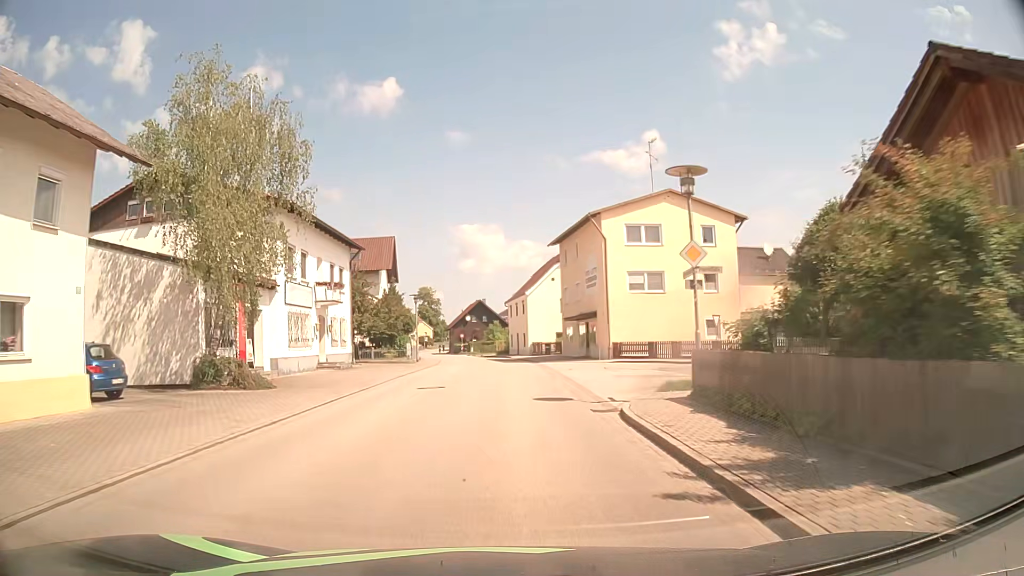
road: secondary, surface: asphalt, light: Day
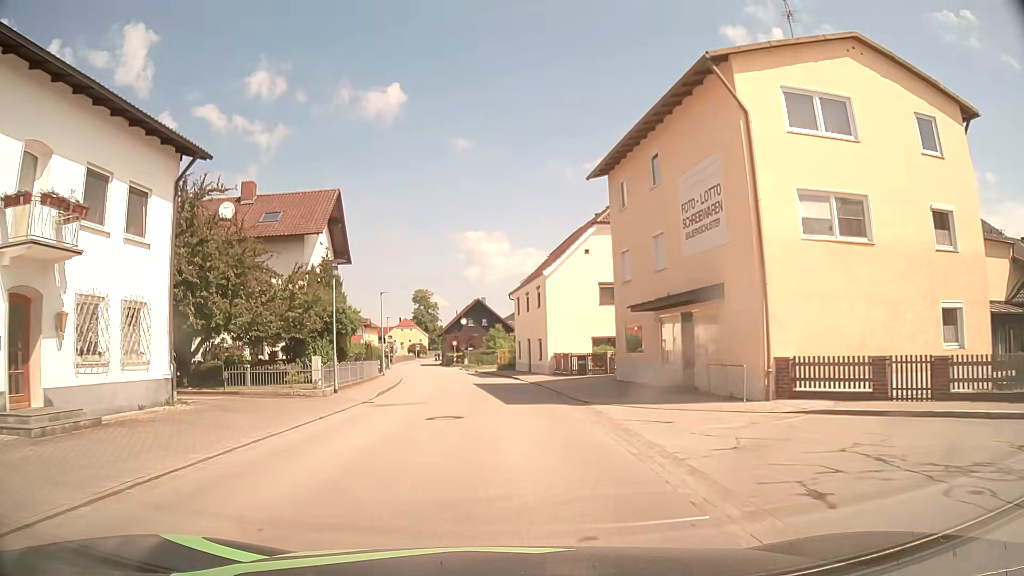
(-0.1, +22.8) m; -1°
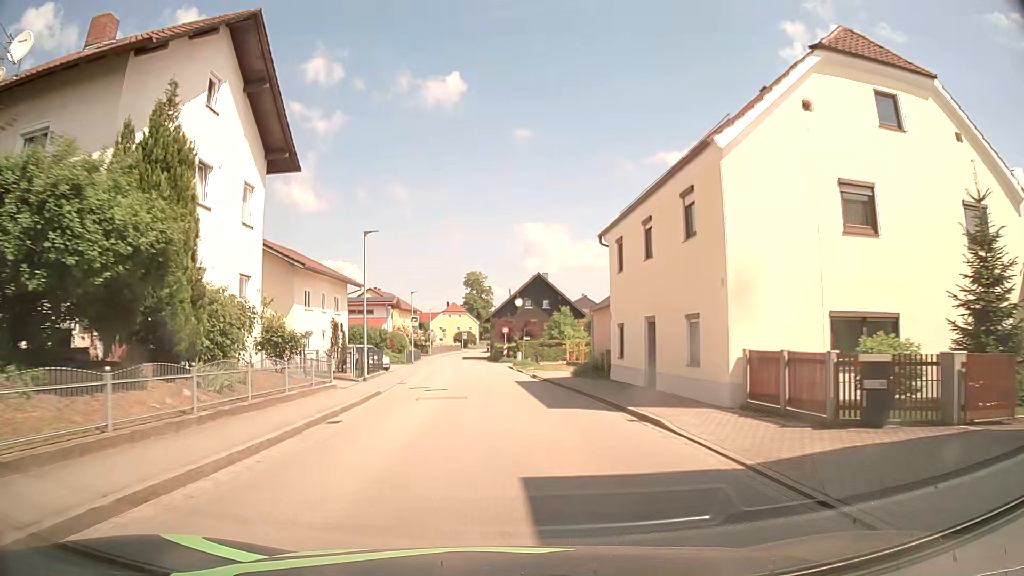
(-0.9, +22.8) m; -5°
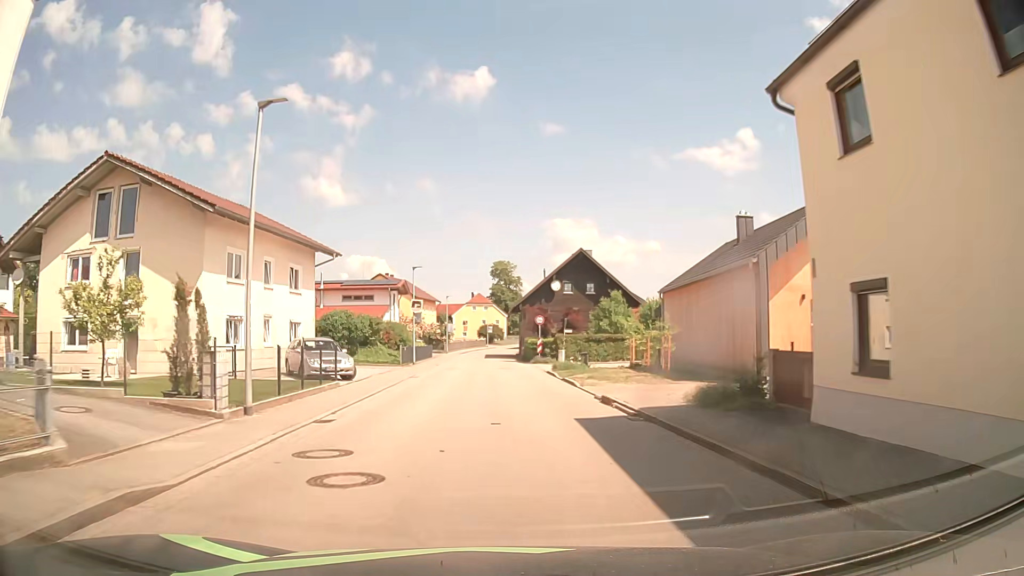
(-0.3, +15.3) m; -3°
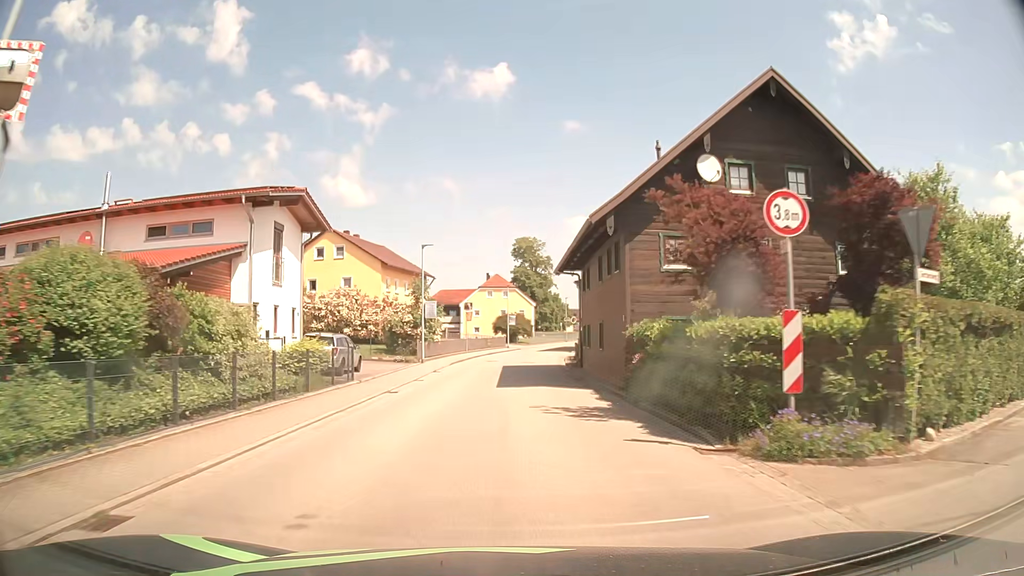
(-0.7, +38.4) m; -2°
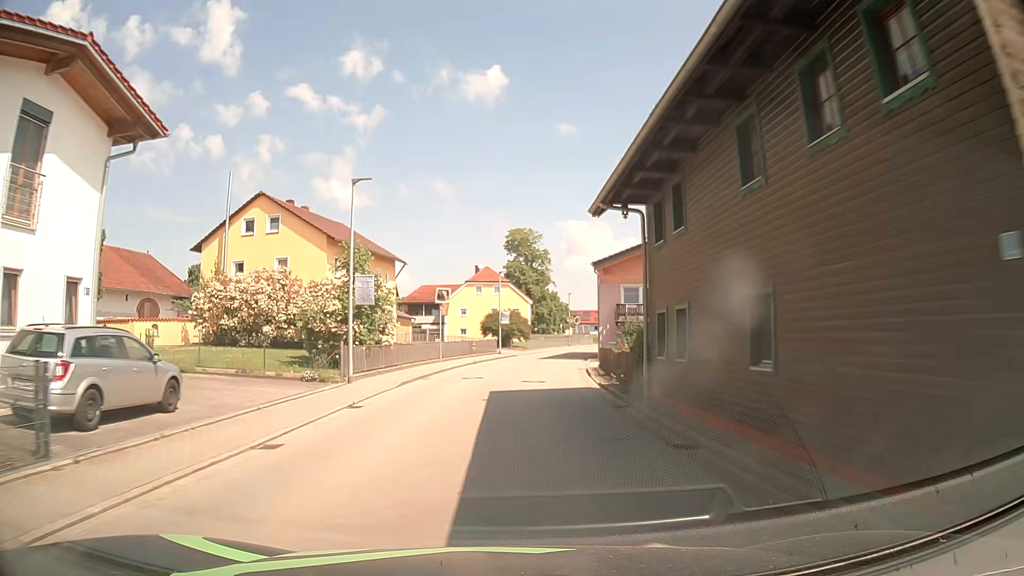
(+0.1, +15.3) m; 0°
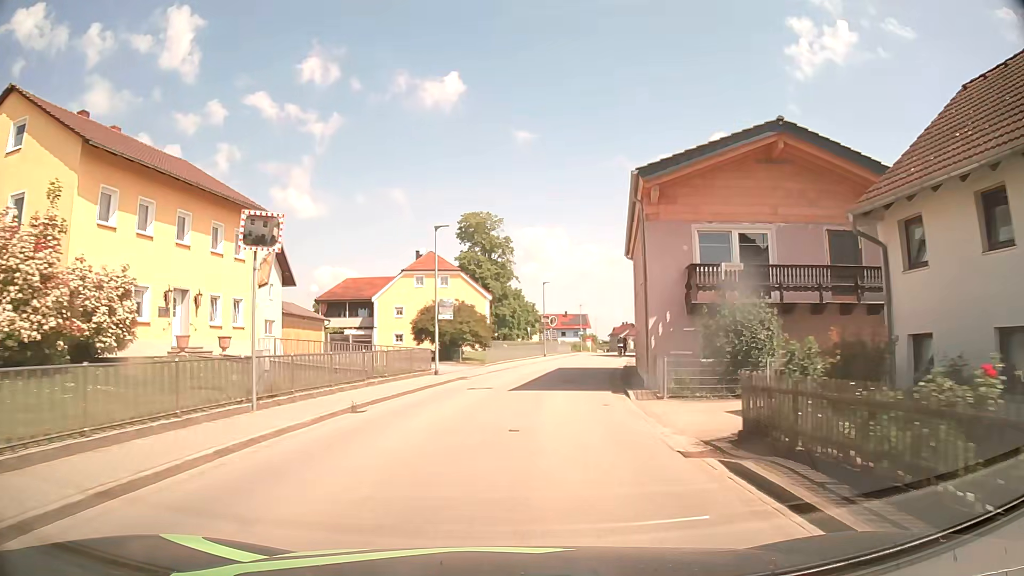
(+0.7, +22.8) m; +4°
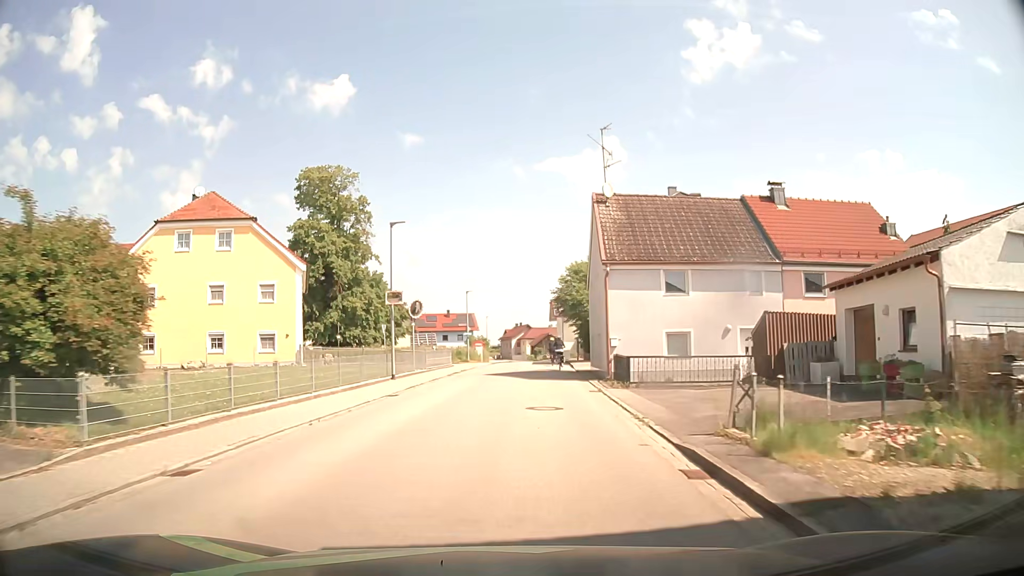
(+2.6, +29.9) m; +9°
(0, +10) (0, +20) (0, +30) (0, +40) (+1, +50) (+1, +60) (+1, +70) (+1, +80) (+2, +90) (+1, +100) m
